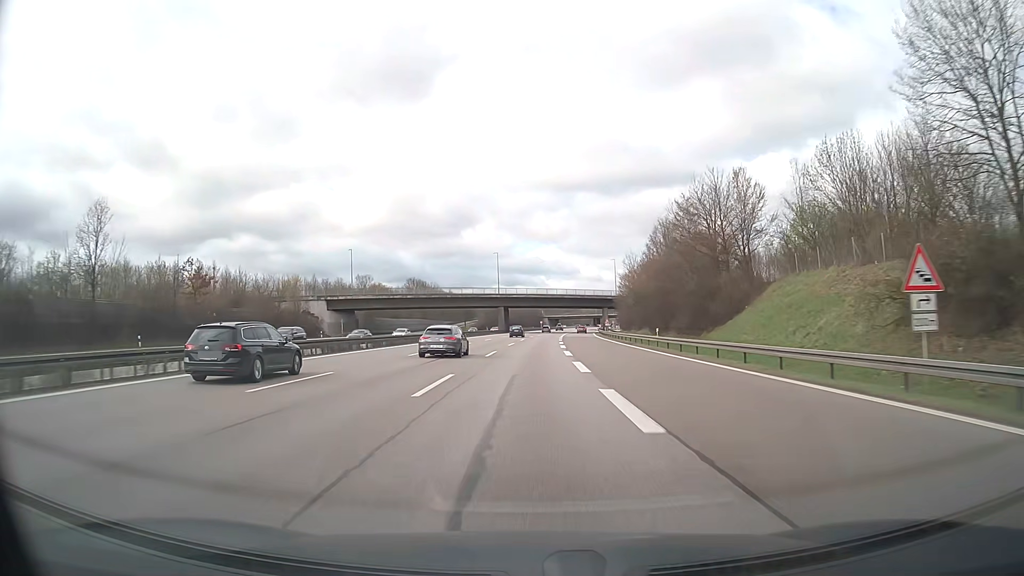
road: motorway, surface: asphalt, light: Day
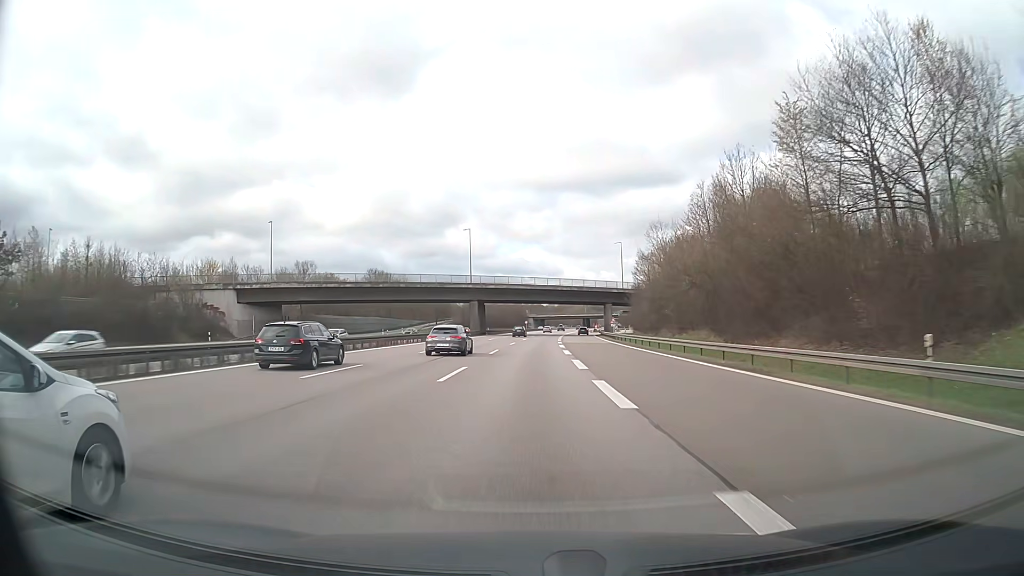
(+0.4, +33.2) m; +1°
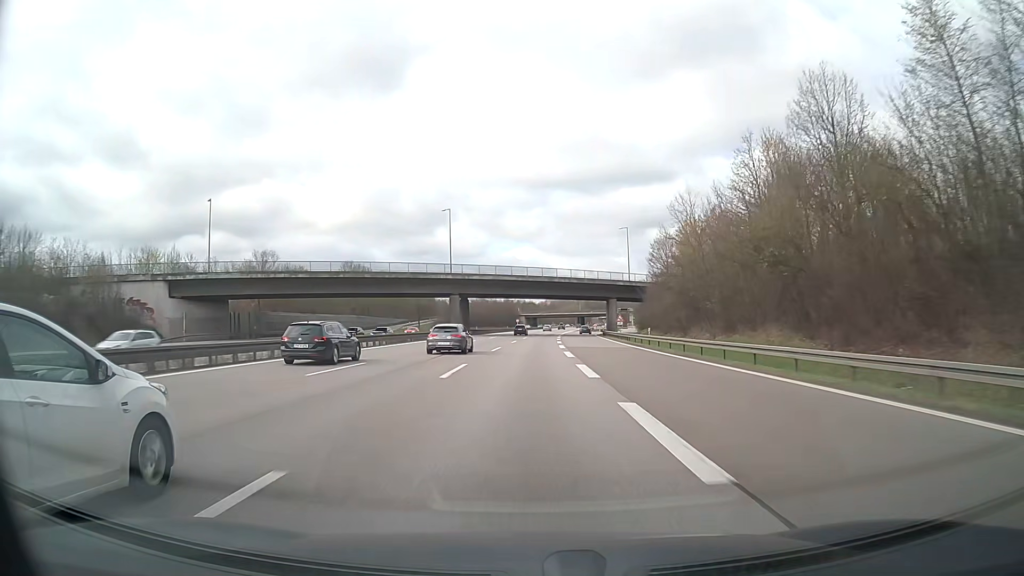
(+0.1, +16.6) m; +1°
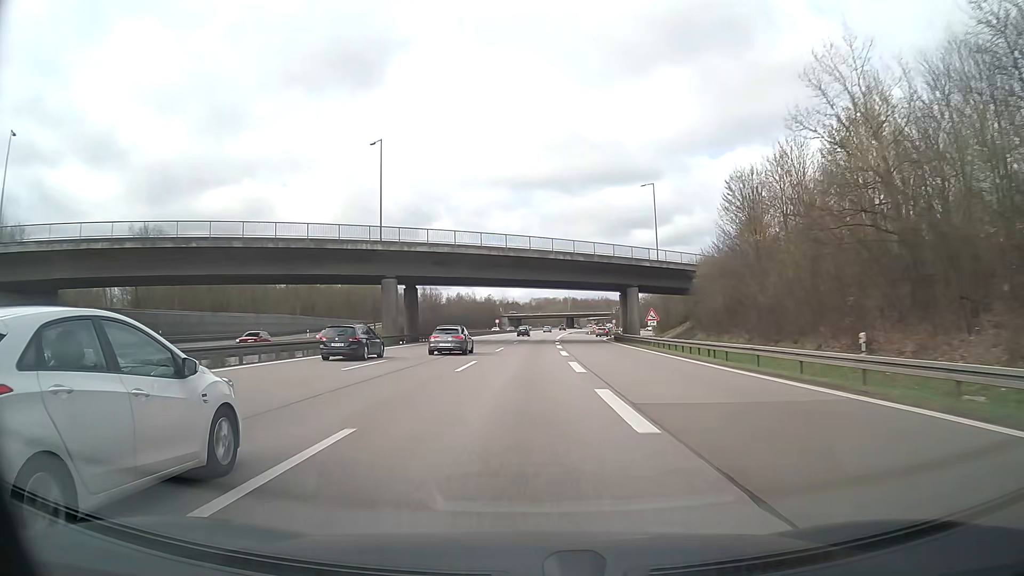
(+0.4, +33.2) m; +1°
(0, +10) (0, +20) (0, +30) (0, +40) (+1, +50) (+1, +60) (+1, +70) (+2, +80) (+2, +90) (+3, +100) m
